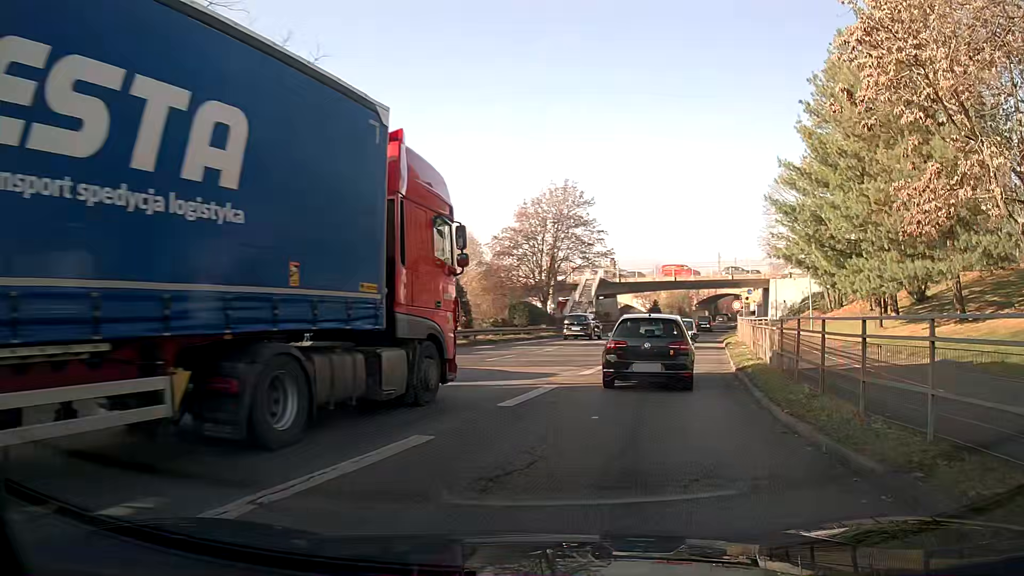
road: trunk_link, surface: asphalt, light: Day
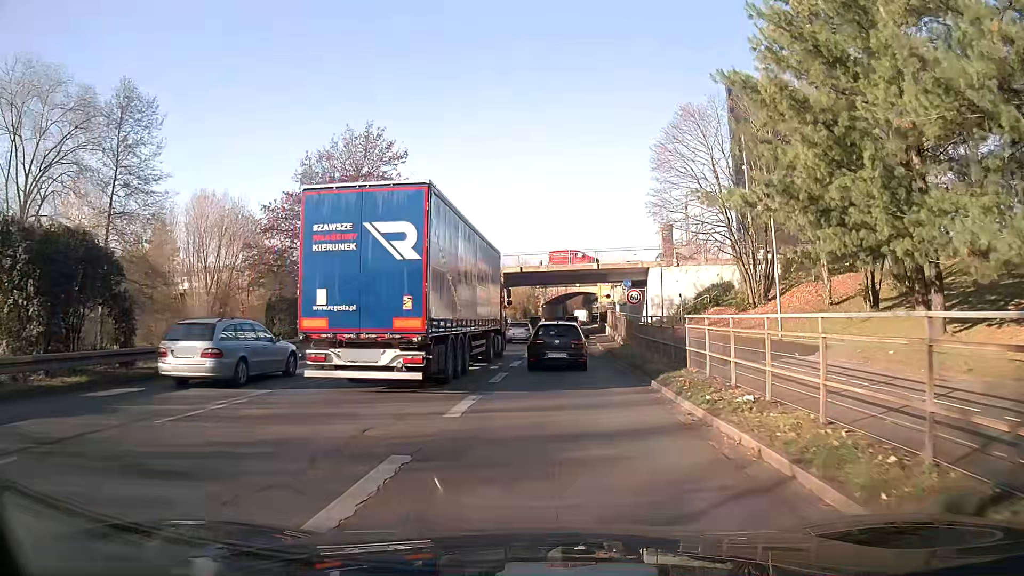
(+2.5, +18.3) m; +10°
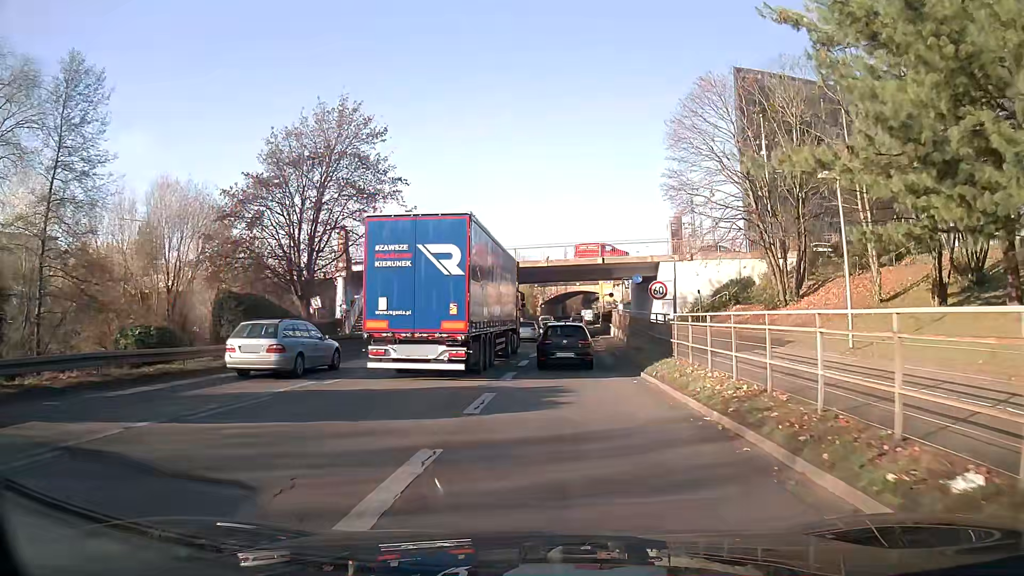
(0.0, +5.6) m; 0°
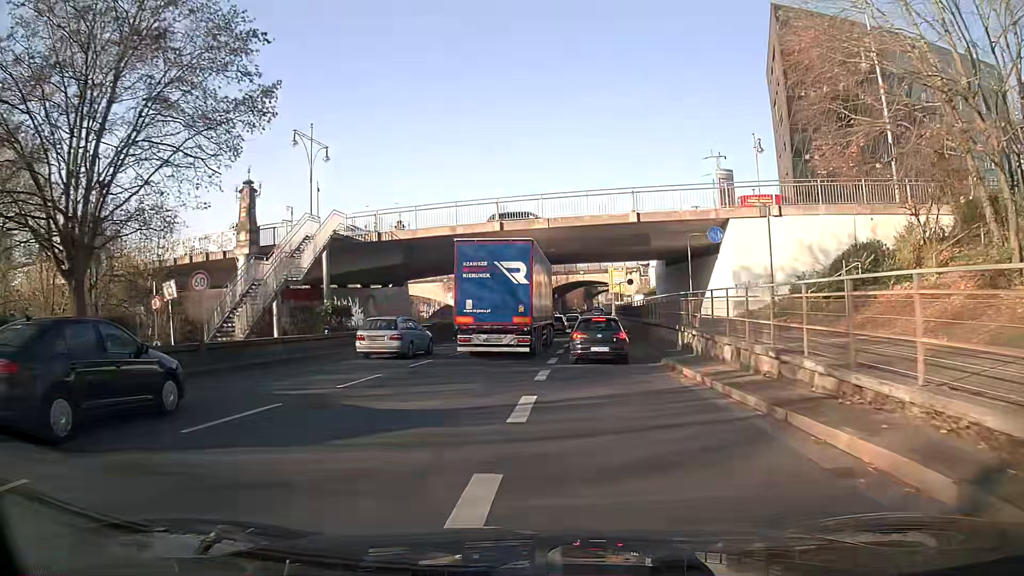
(+0.1, +19.7) m; 0°
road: trunk
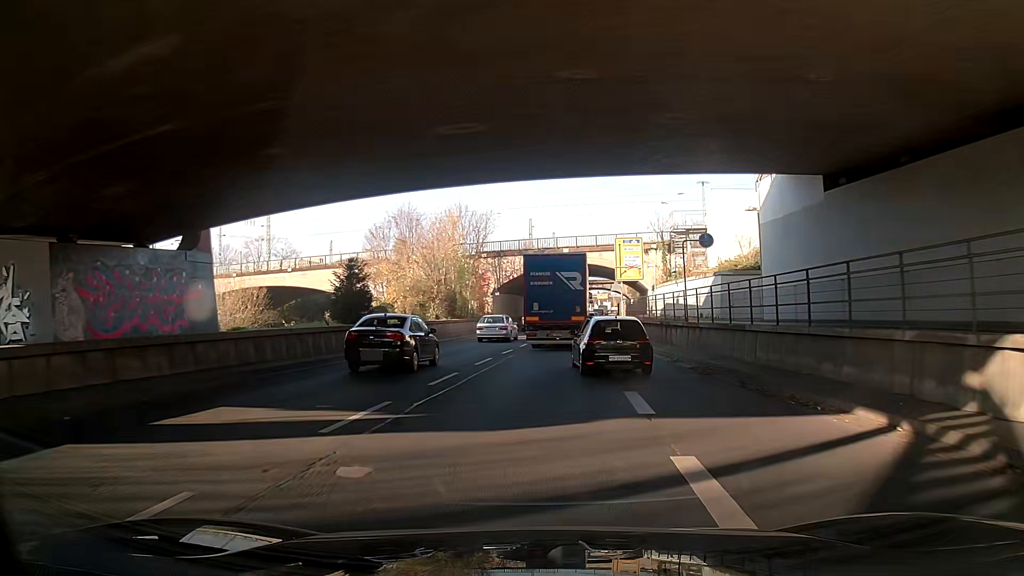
(+0.6, +35.6) m; +2°
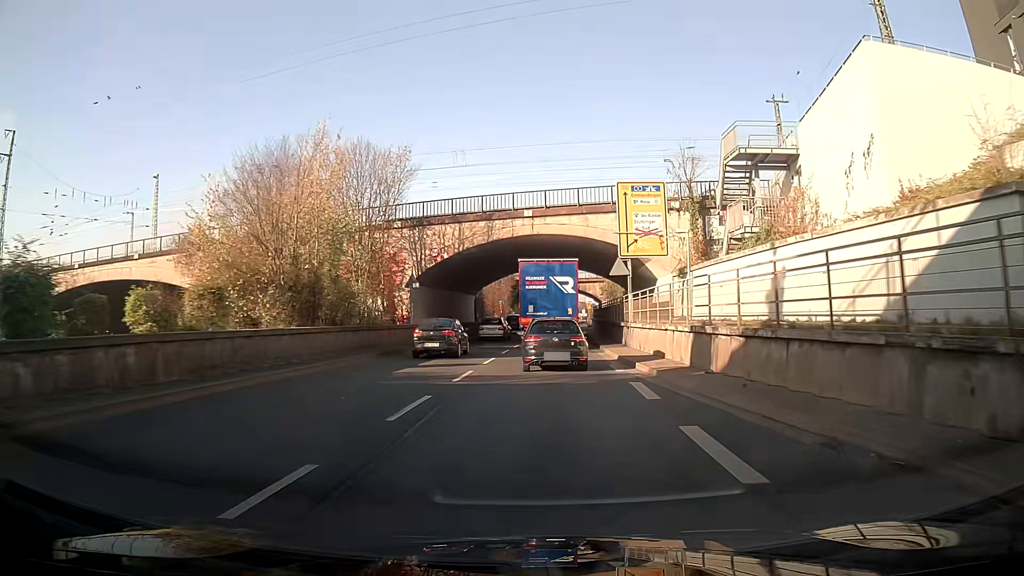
(+0.6, +22.6) m; +4°
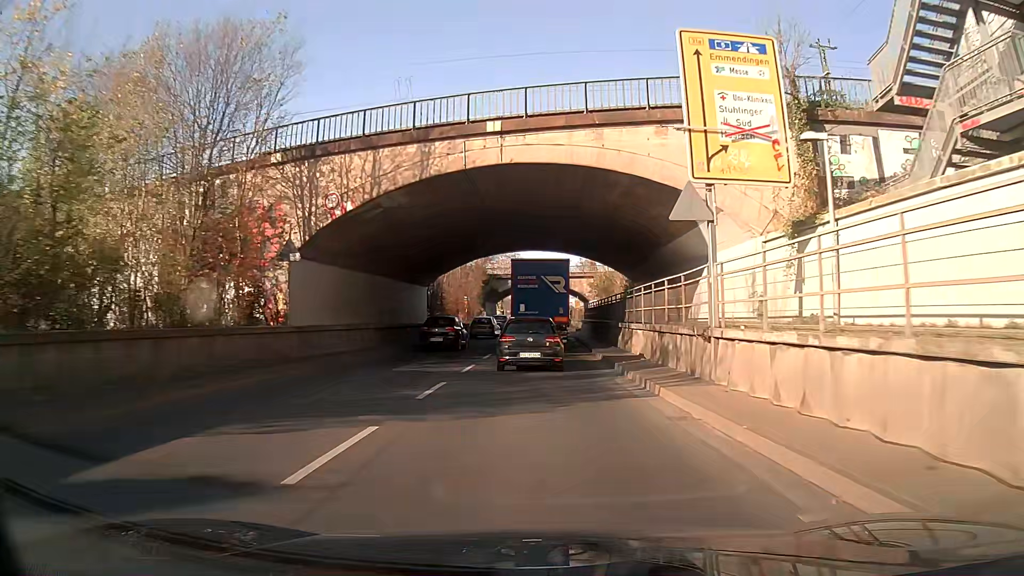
(+0.4, +15.9) m; +3°
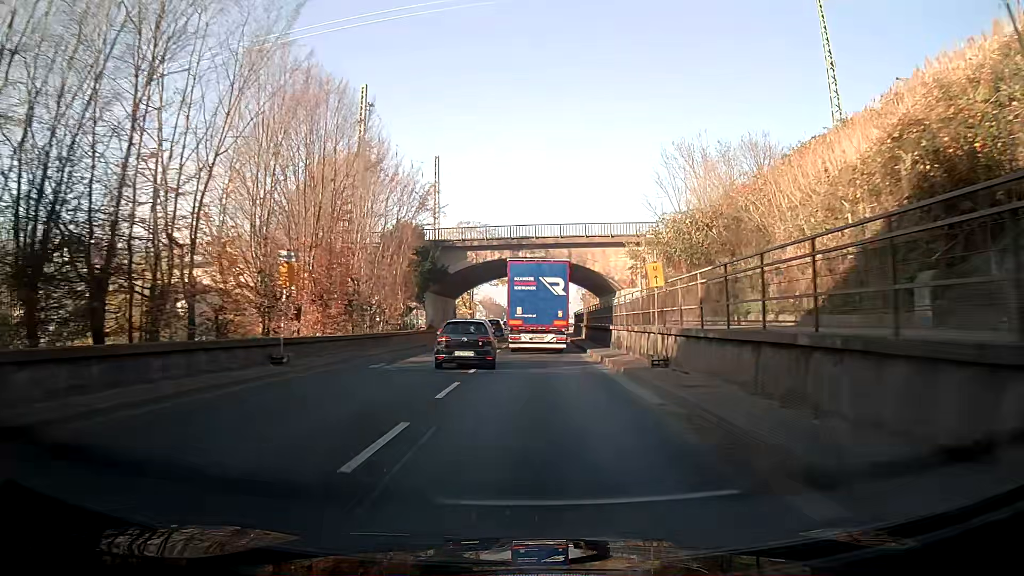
(+0.8, +41.7) m; +2°
